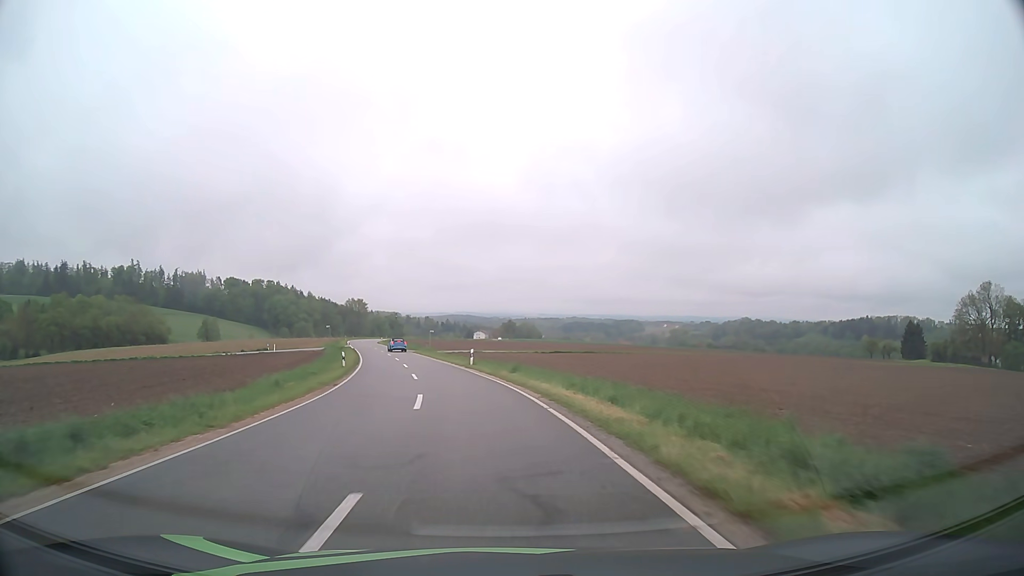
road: tertiary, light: Day
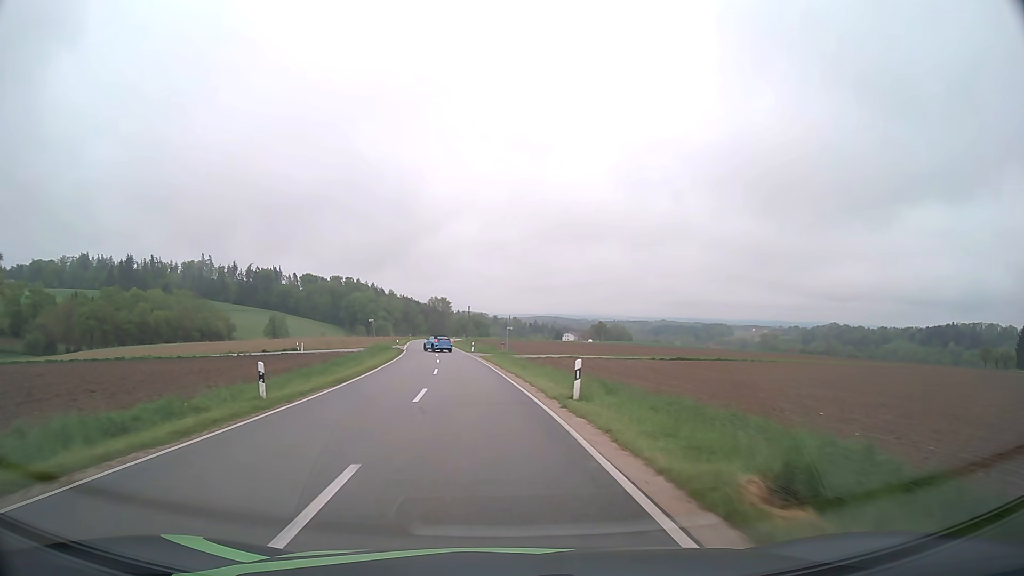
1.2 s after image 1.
(-1.3, +22.8) m; -7°
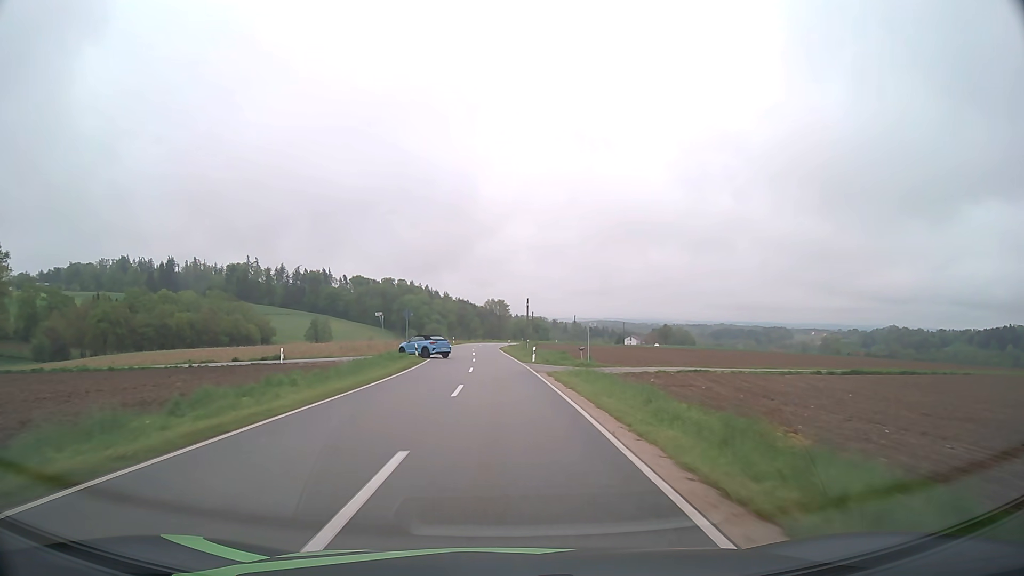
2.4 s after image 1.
(-1.3, +23.2) m; -5°
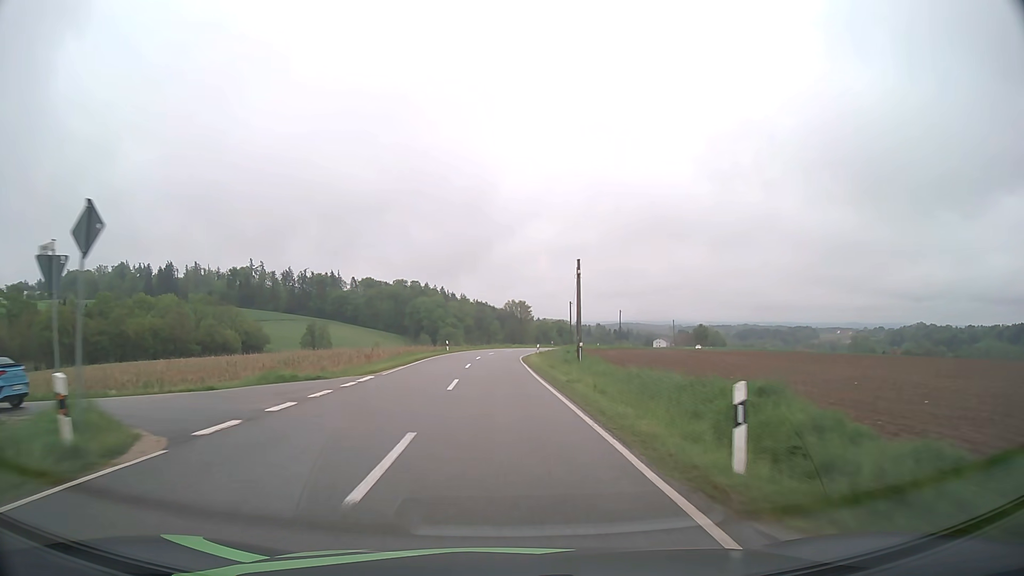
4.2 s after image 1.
(-0.5, +35.2) m; -2°
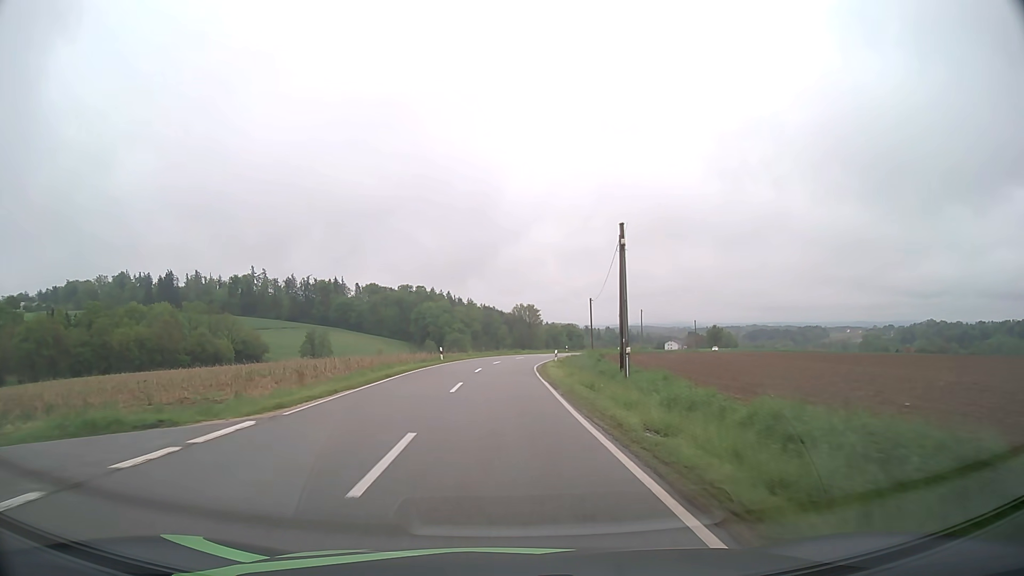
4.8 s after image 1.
(-0.1, +11.5) m; -1°
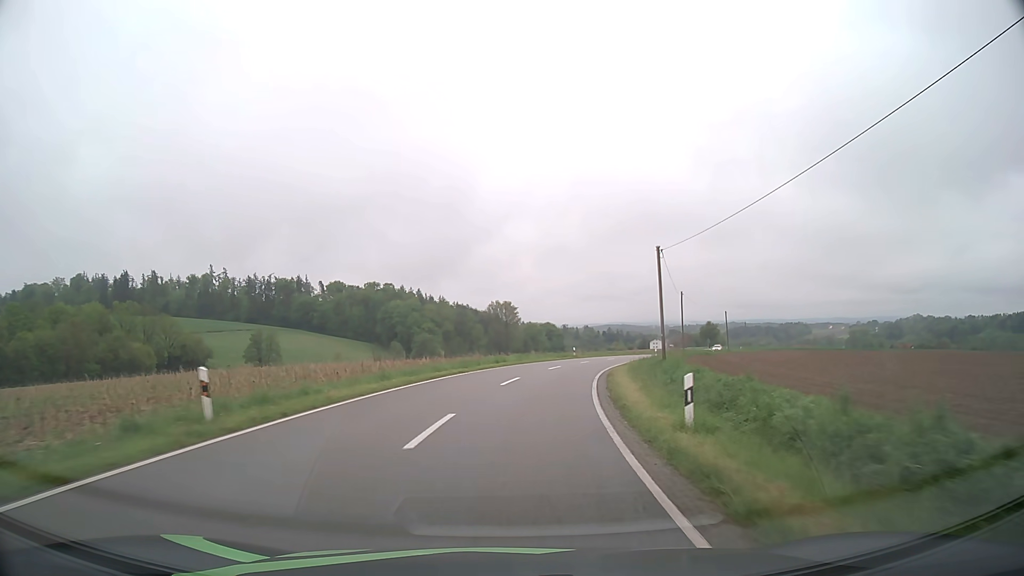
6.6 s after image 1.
(0.0, +33.6) m; +1°
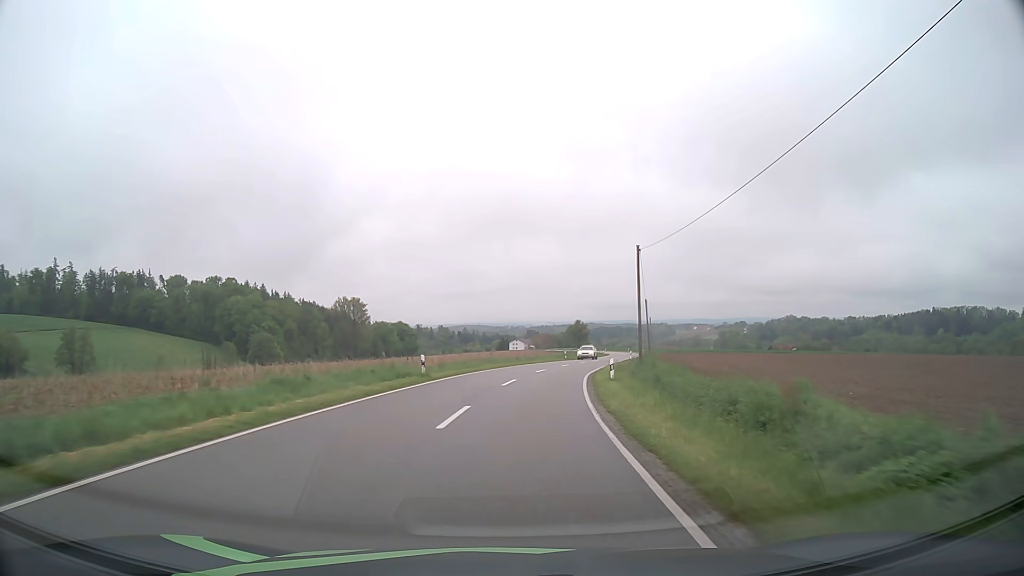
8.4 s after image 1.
(+3.3, +33.5) m; +12°
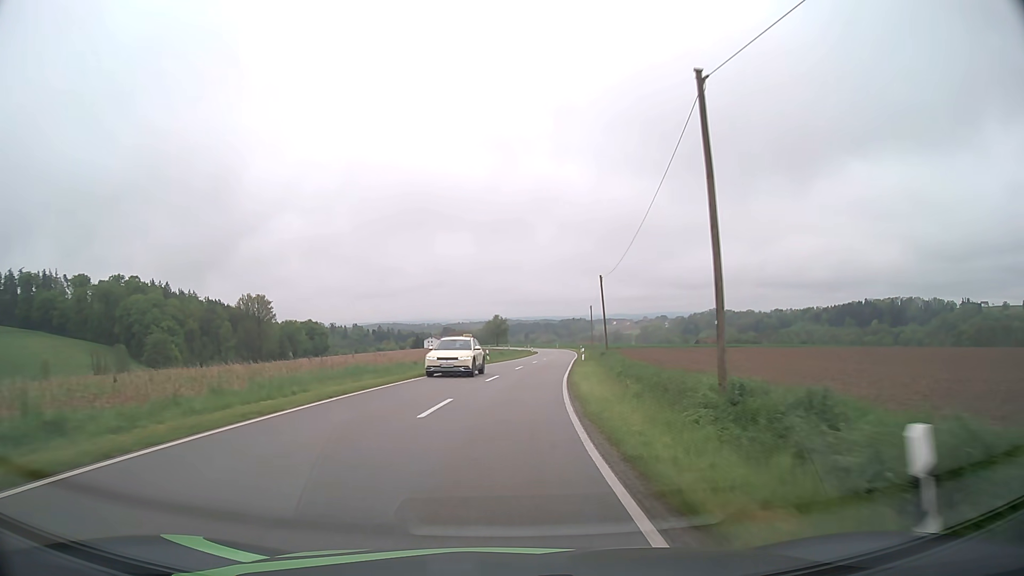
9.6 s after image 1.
(+1.6, +23.0) m; +7°
